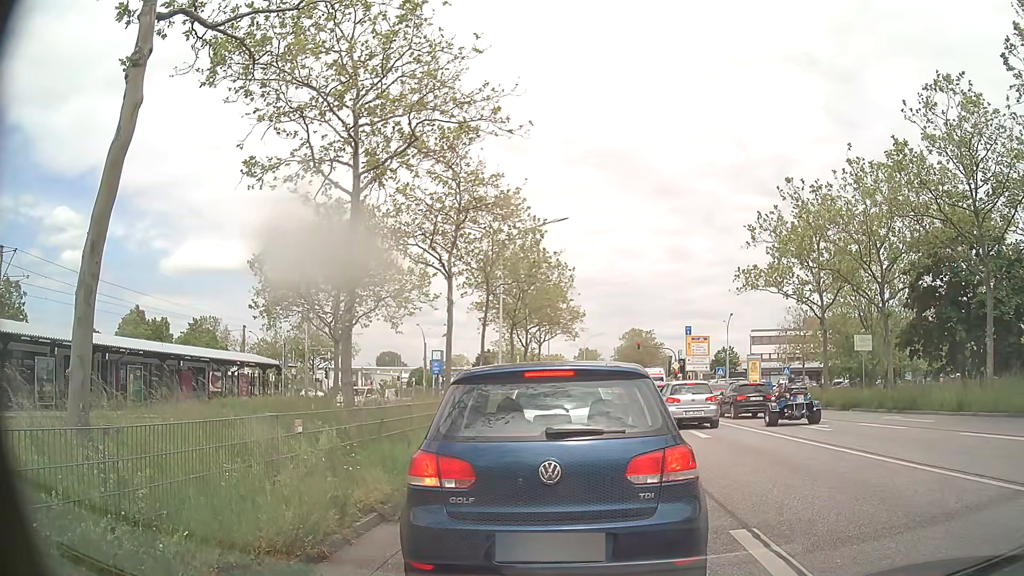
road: primary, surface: asphalt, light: Day
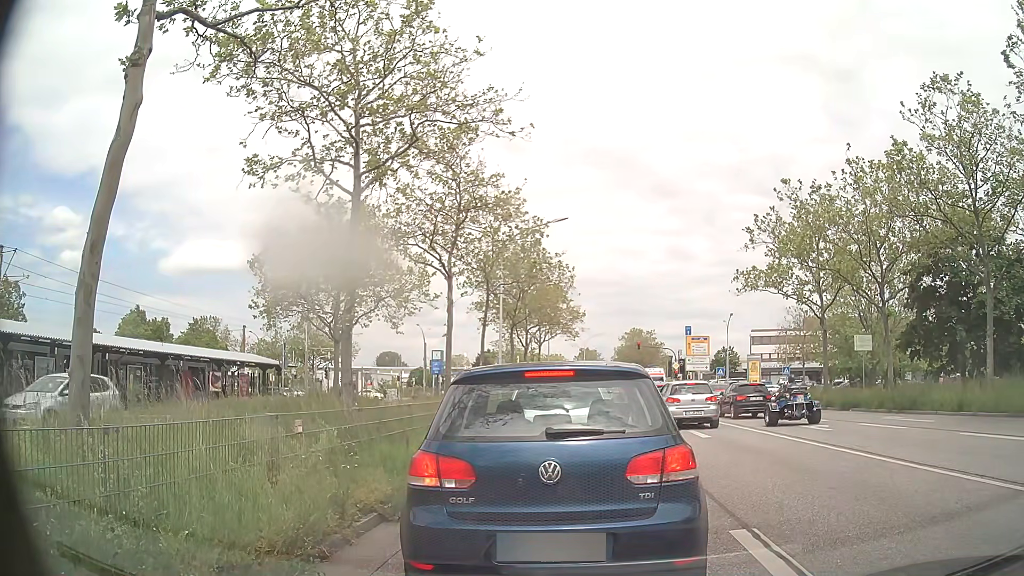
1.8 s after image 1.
(0.0, 0.0) m; 0°
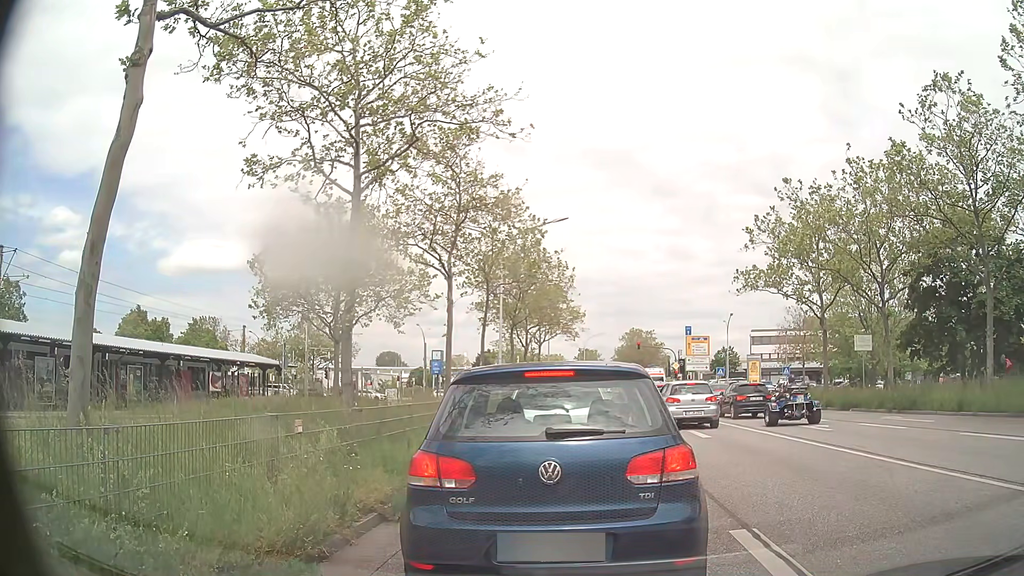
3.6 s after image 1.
(0.0, 0.0) m; 0°
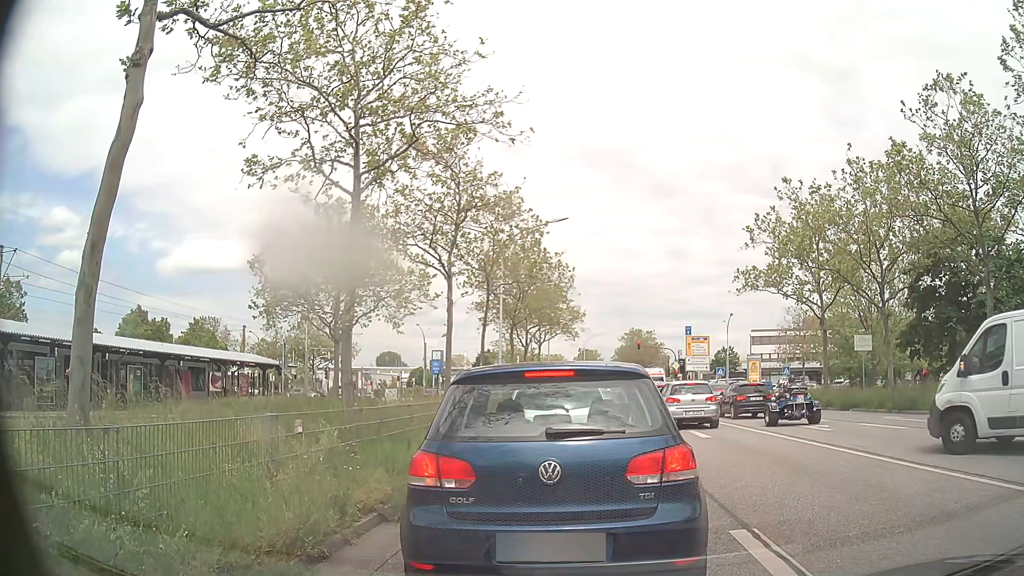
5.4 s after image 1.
(0.0, 0.0) m; 0°
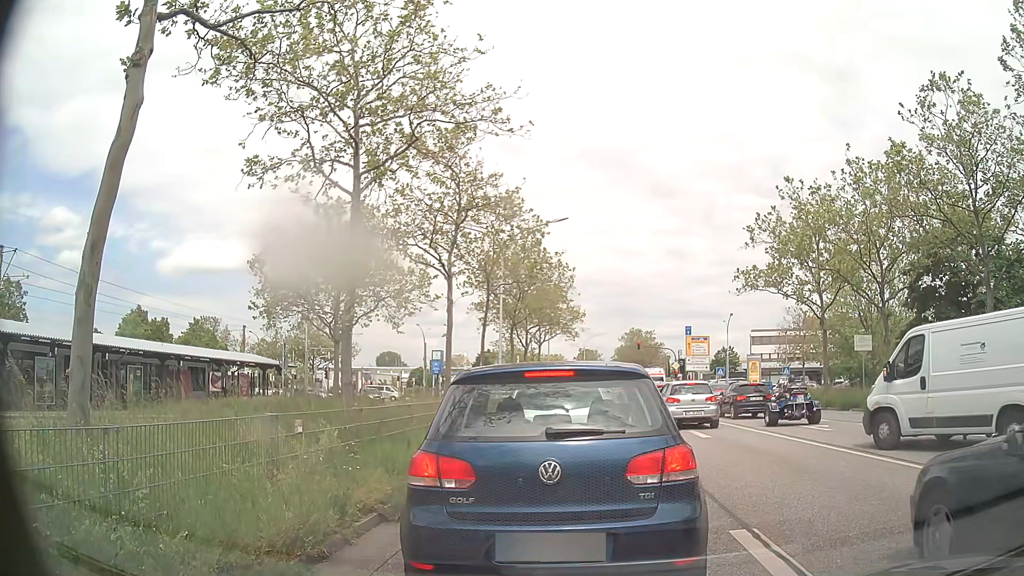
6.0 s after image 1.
(0.0, 0.0) m; 0°
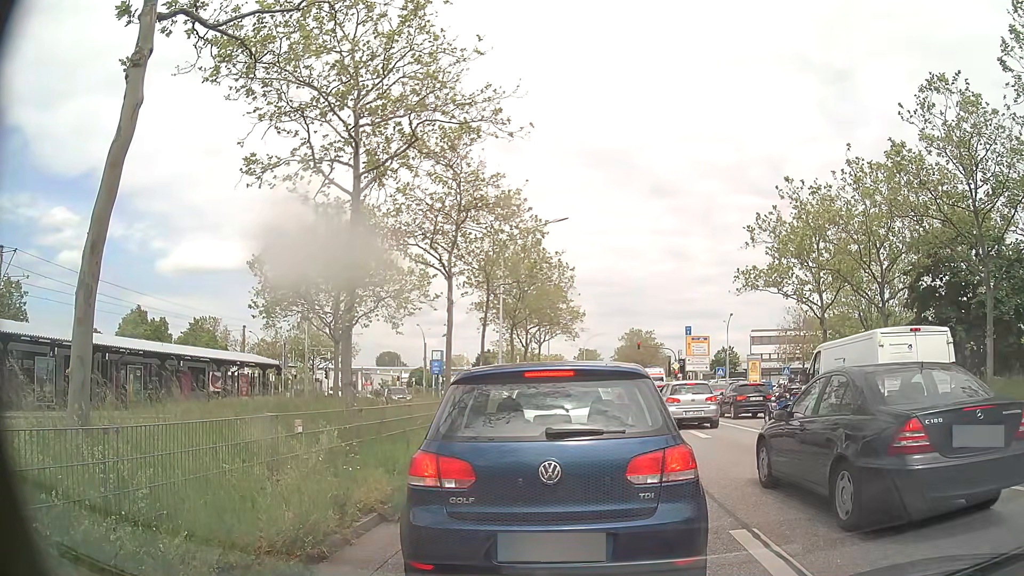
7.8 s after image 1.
(0.0, 0.0) m; 0°
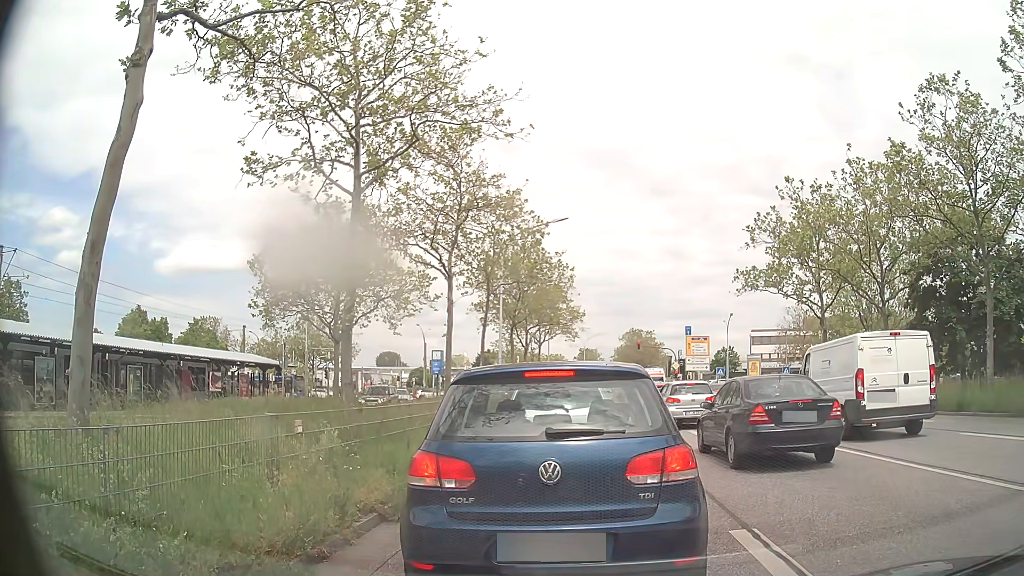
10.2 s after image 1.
(0.0, 0.0) m; 0°
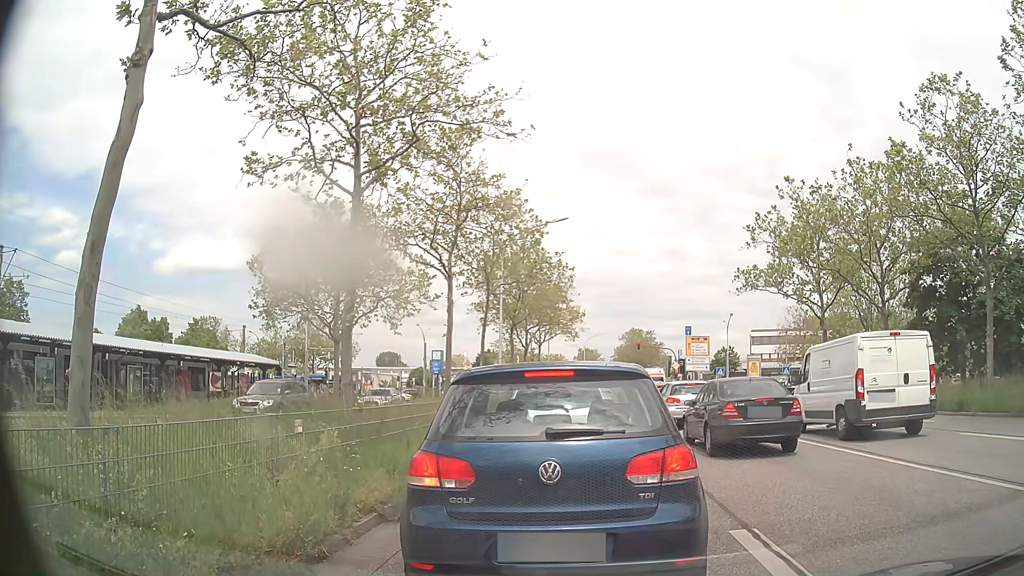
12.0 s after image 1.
(0.0, 0.0) m; 0°
